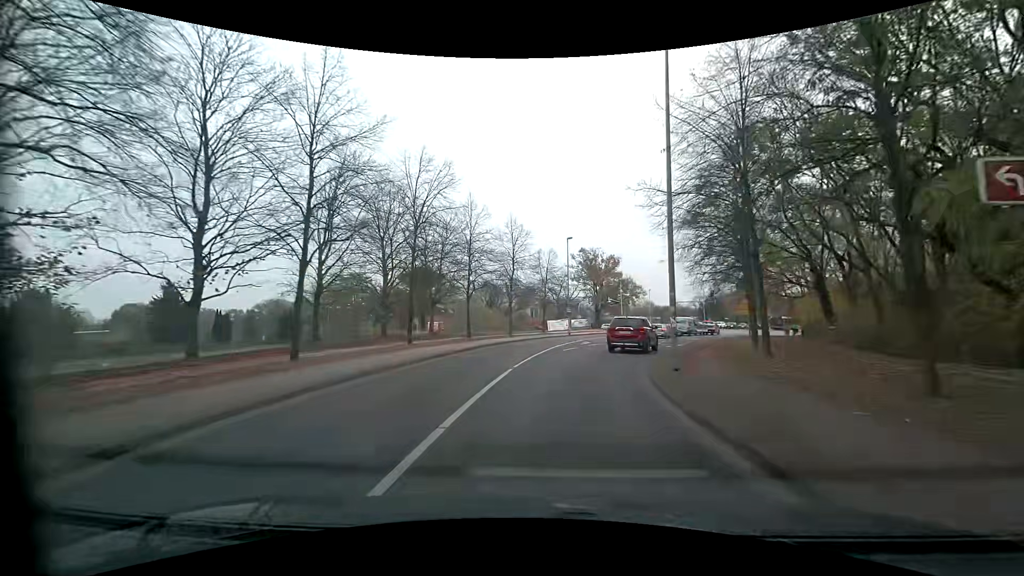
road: residential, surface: asphalt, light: Day
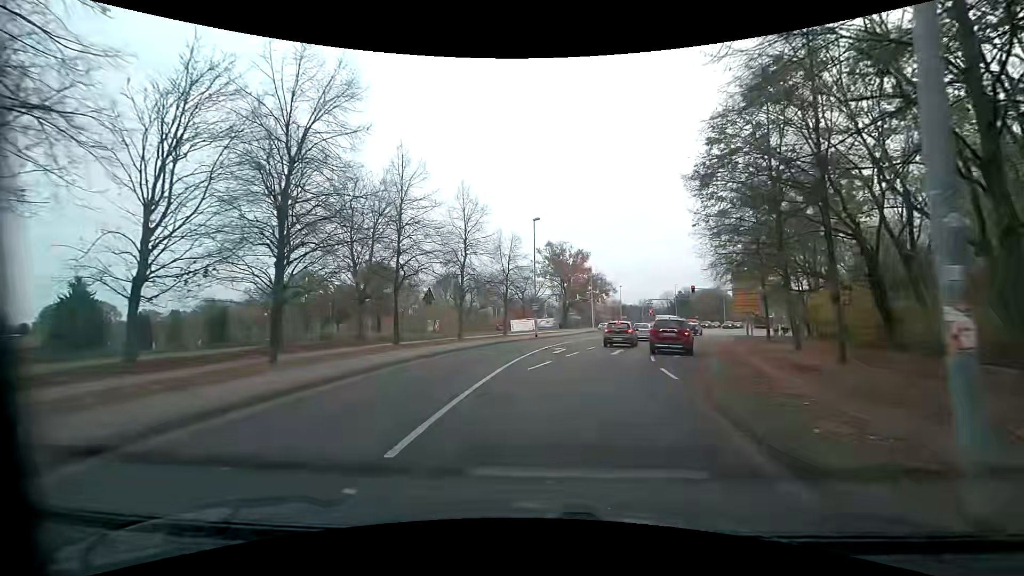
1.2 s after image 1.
(+0.4, +9.6) m; +4°
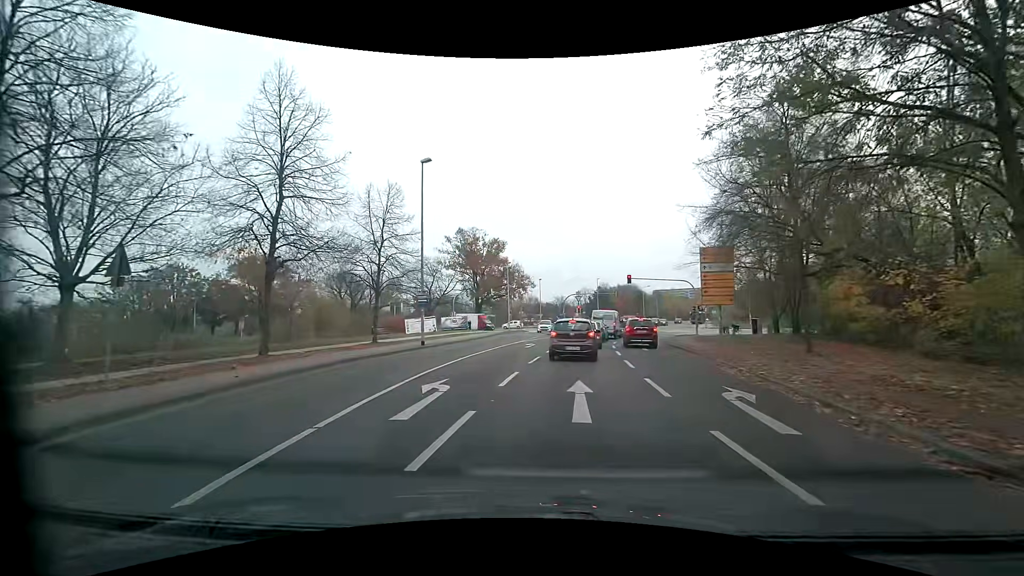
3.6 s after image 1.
(+1.3, +14.9) m; +10°
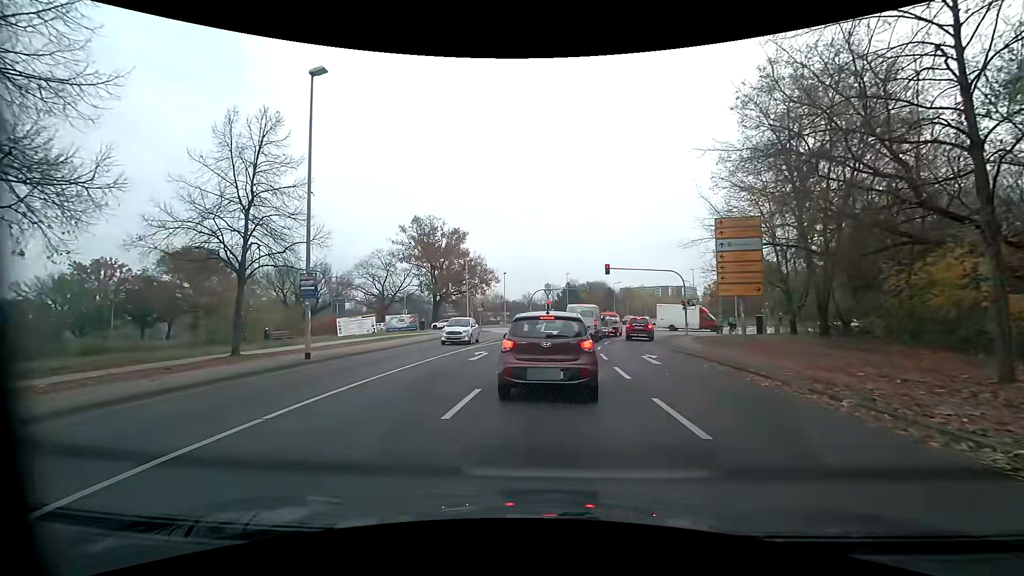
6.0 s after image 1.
(+0.4, +9.2) m; +4°
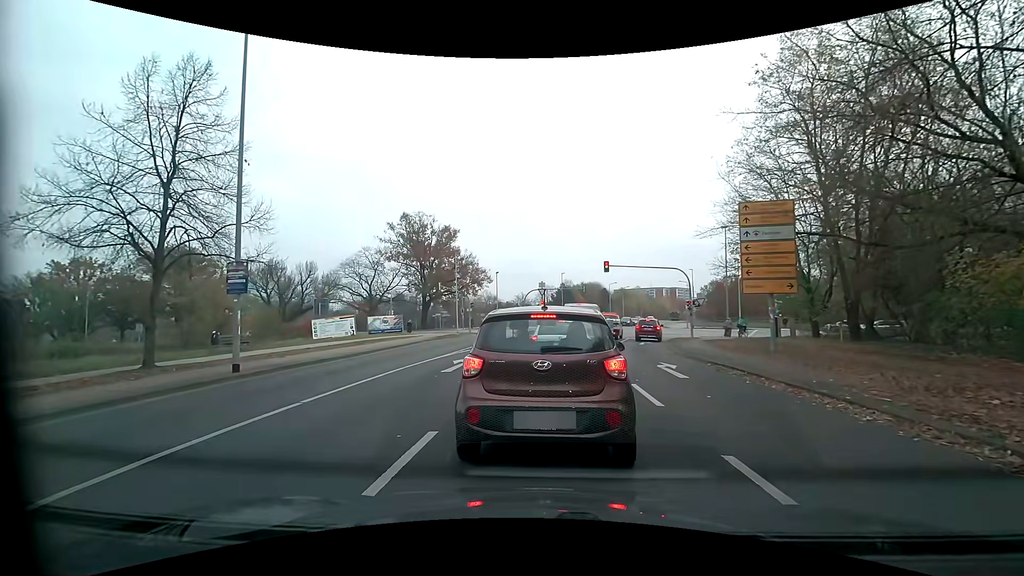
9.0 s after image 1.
(0.0, +3.3) m; +2°
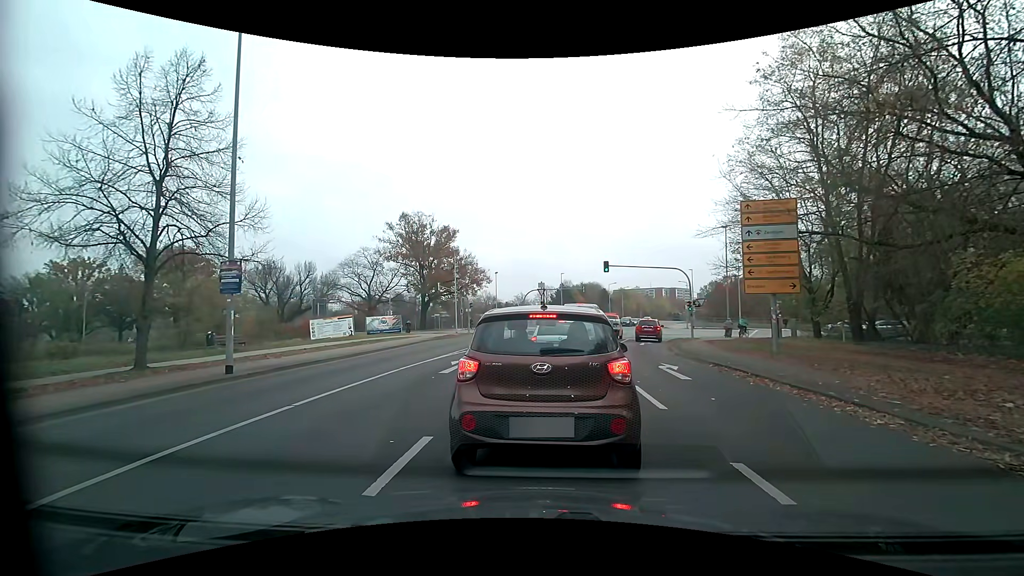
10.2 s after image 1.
(0.0, +0.3) m; 0°
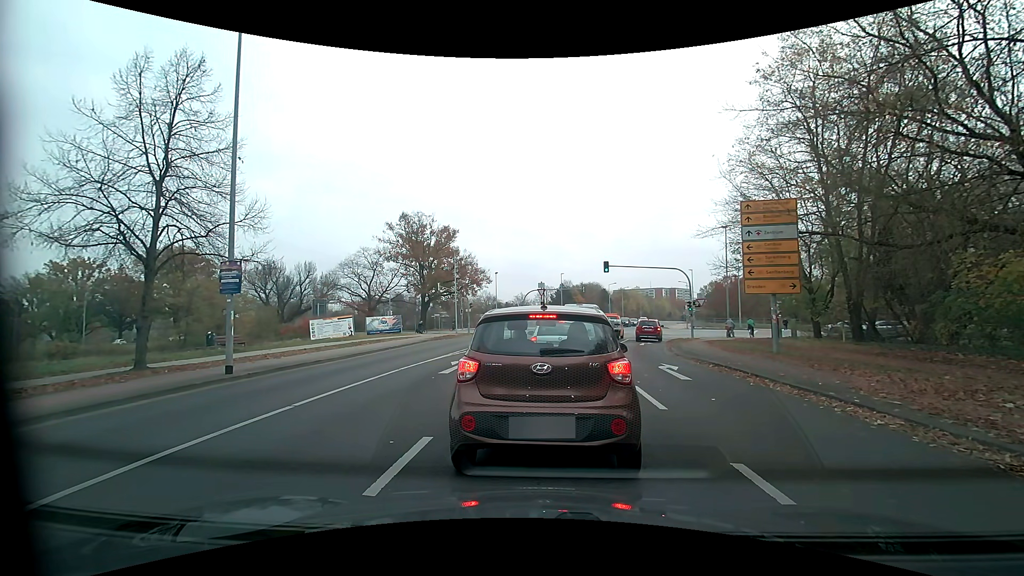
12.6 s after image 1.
(0.0, +0.1) m; 0°
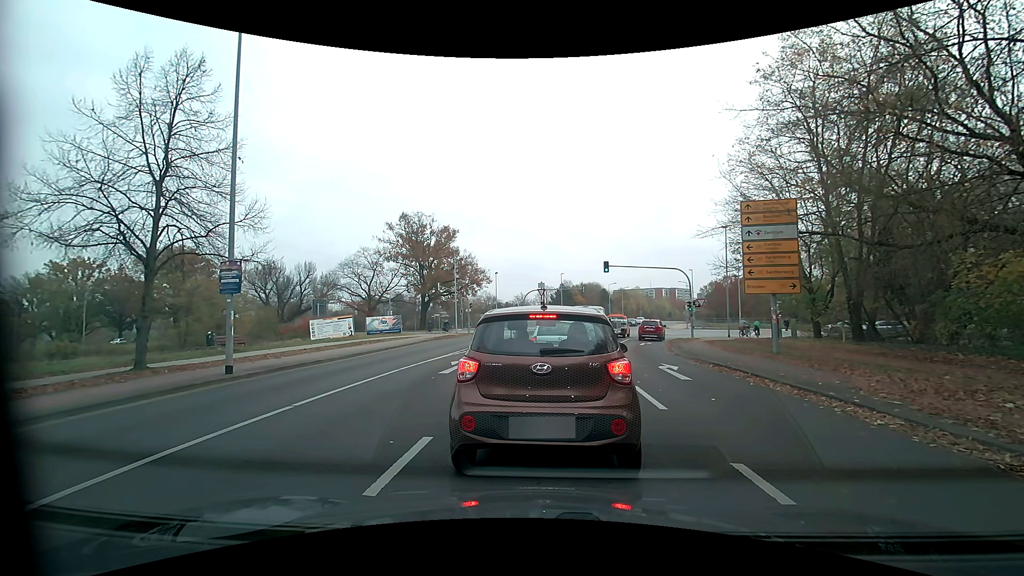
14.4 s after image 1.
(0.0, 0.0) m; 0°
